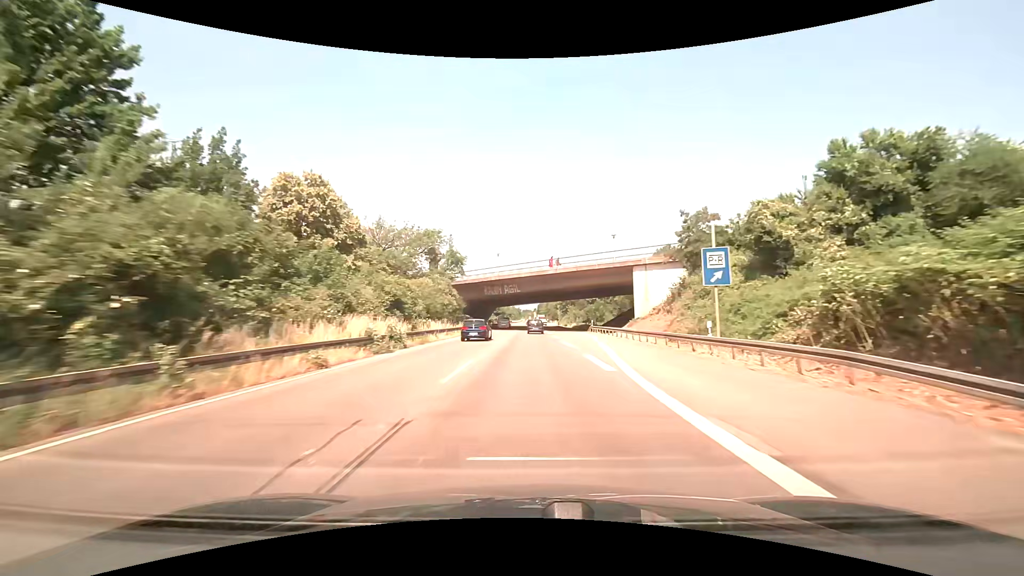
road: trunk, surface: asphalt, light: Day
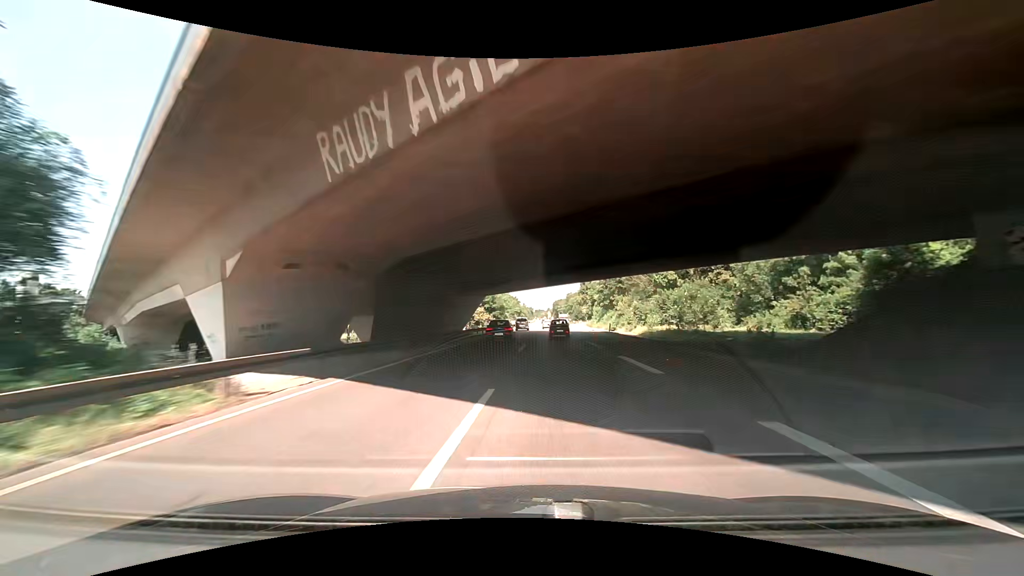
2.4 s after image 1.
(-0.7, +60.6) m; -2°
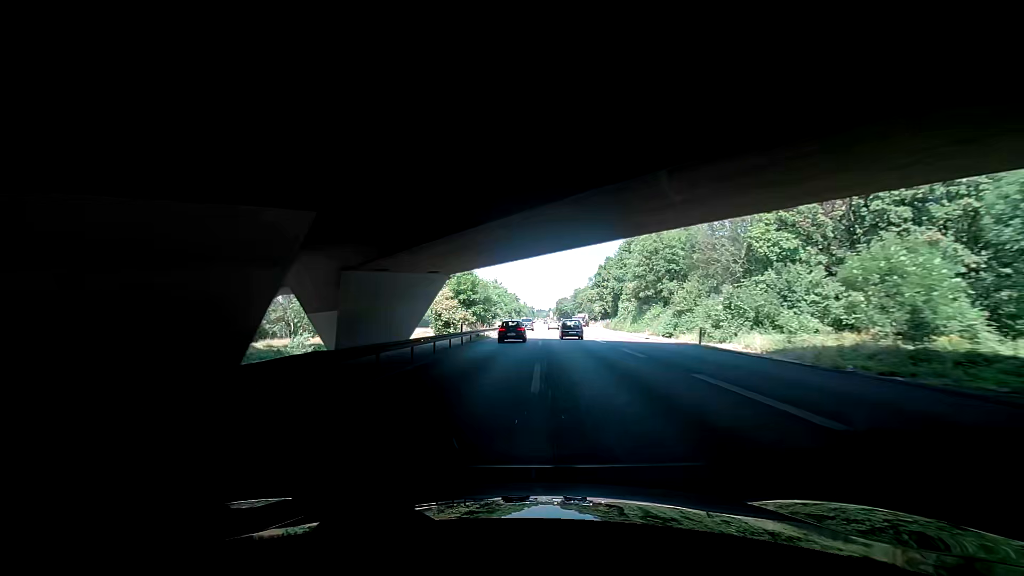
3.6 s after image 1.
(-0.8, +30.2) m; -2°
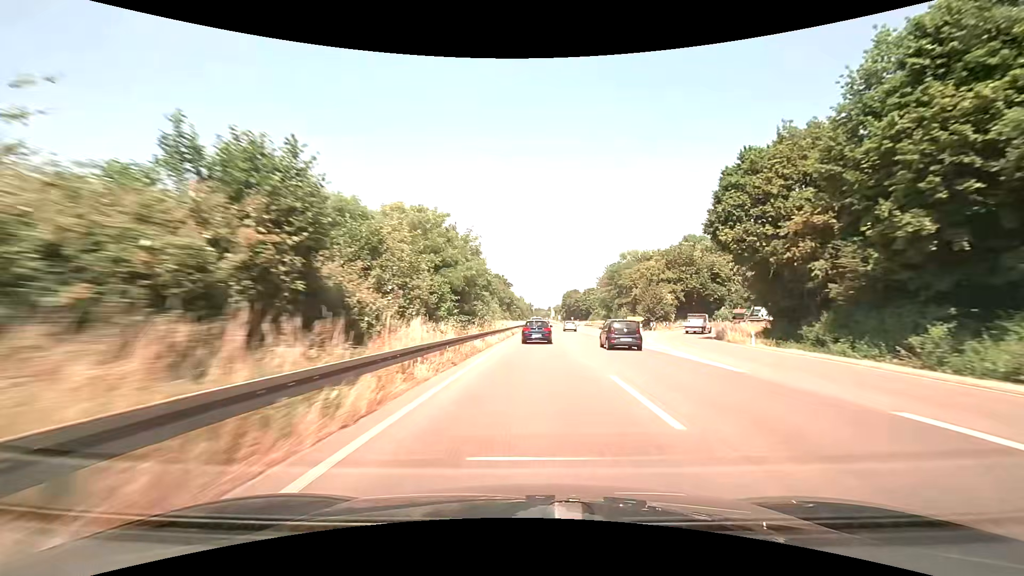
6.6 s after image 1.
(+2.0, +76.5) m; +3°
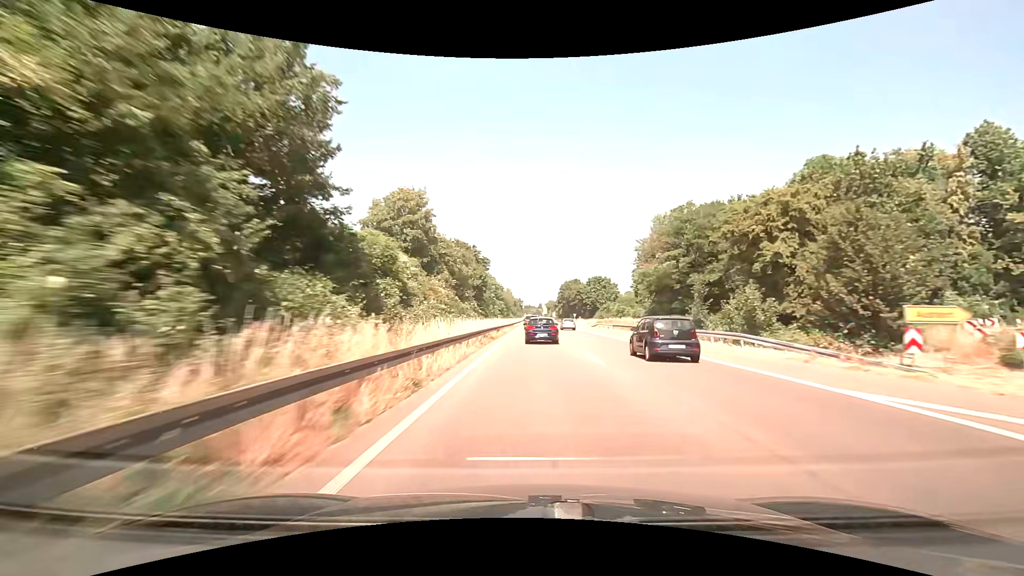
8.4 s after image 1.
(+0.5, +46.2) m; +1°
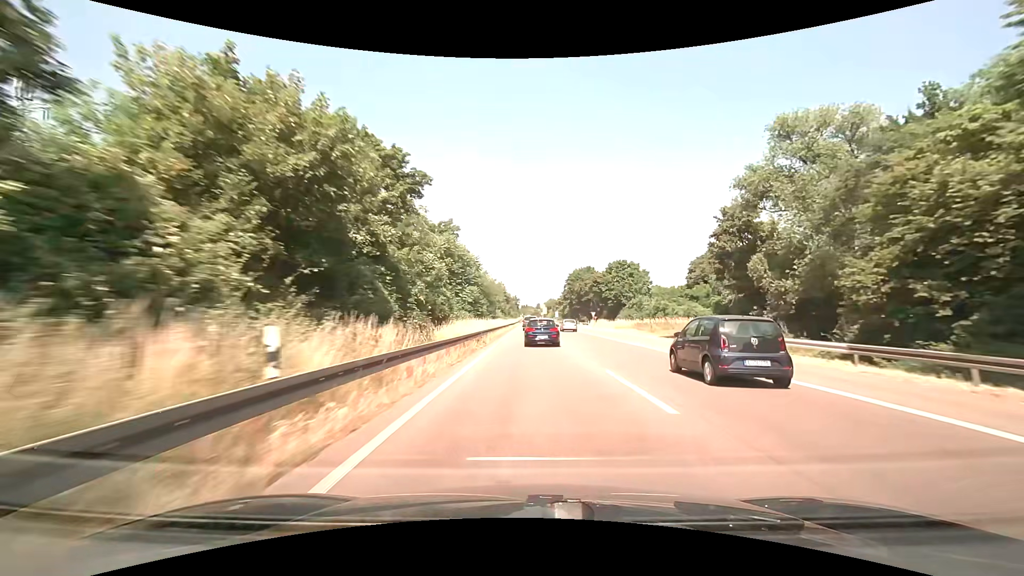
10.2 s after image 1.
(+0.1, +44.6) m; 0°
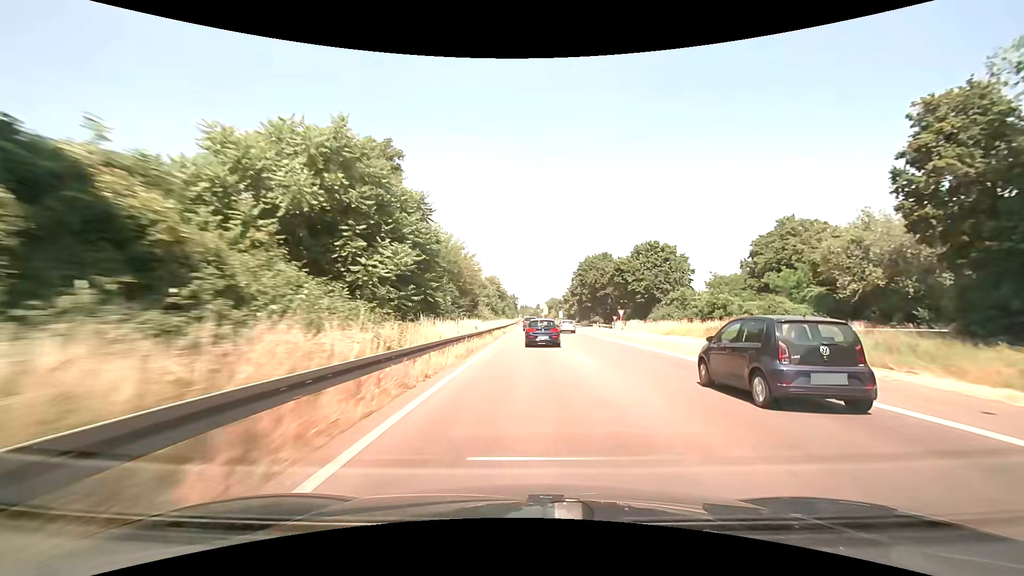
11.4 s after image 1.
(+0.1, +29.0) m; 0°
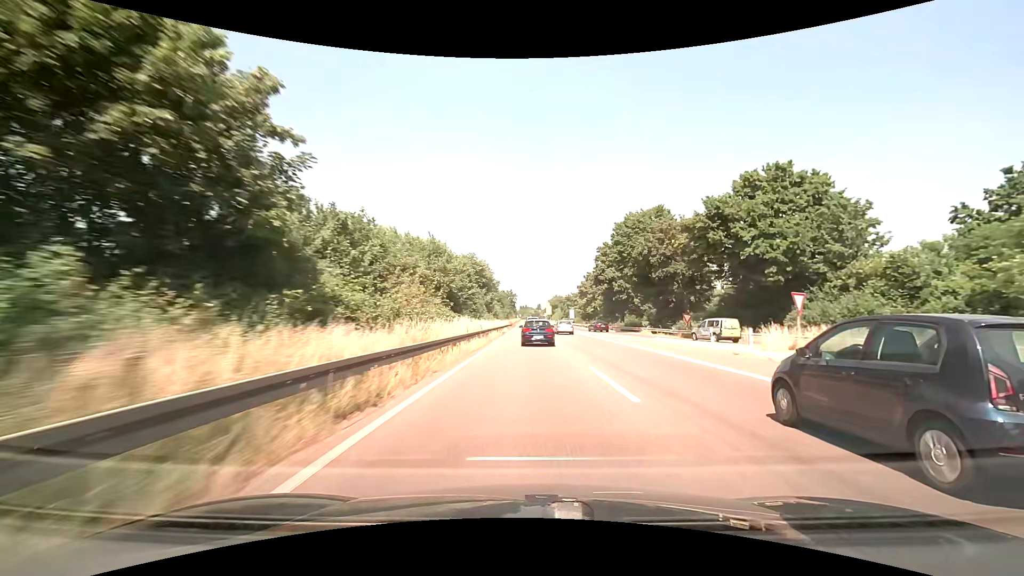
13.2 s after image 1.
(+0.1, +43.4) m; 0°
(0, +10) (0, +20) (0, +30) (0, +40) (0, +50) (0, +60) (-1, +70) (-1, +80) (-1, +90) (-1, +100) m
